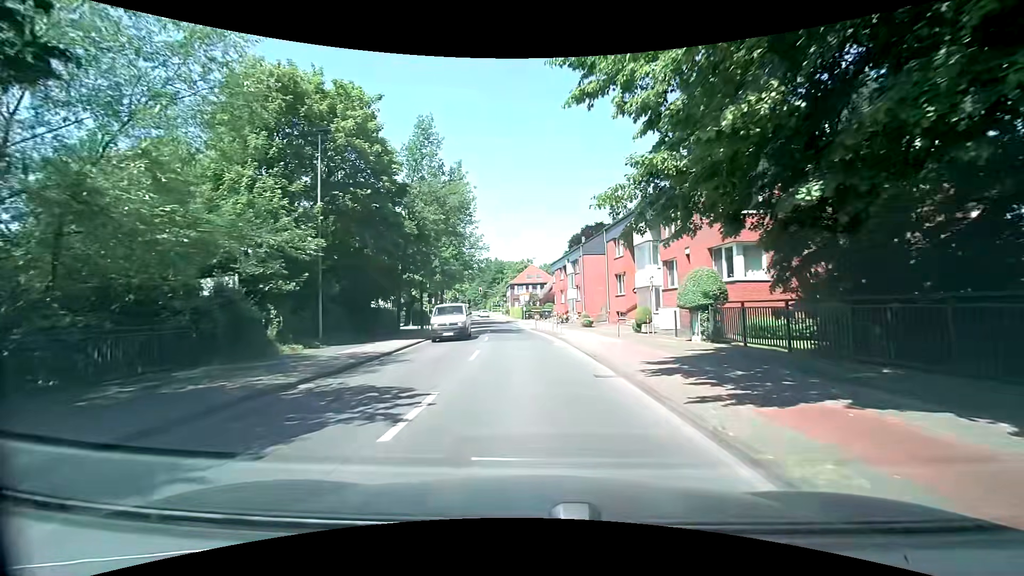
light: Day
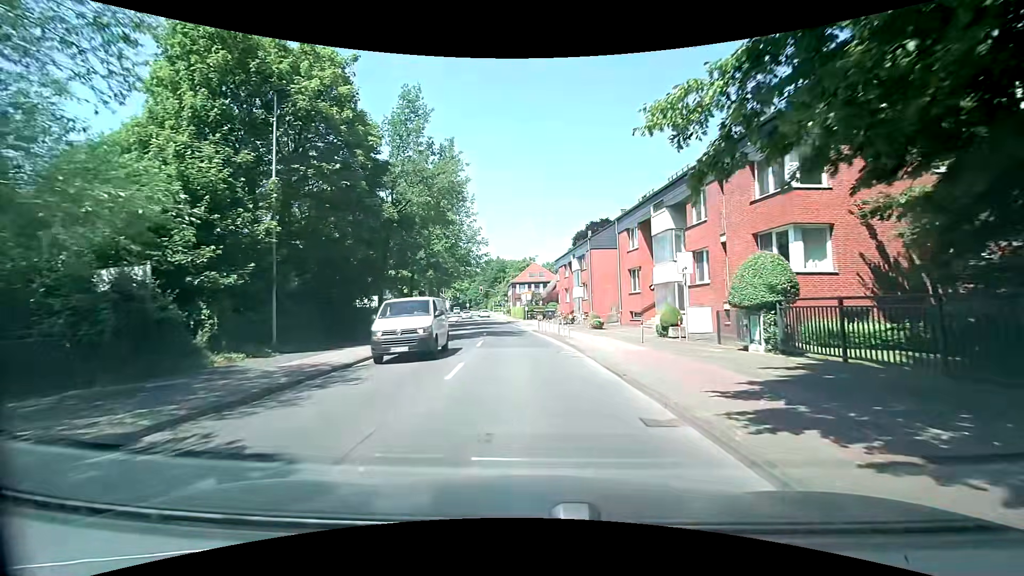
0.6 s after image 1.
(0.0, +4.4) m; -1°
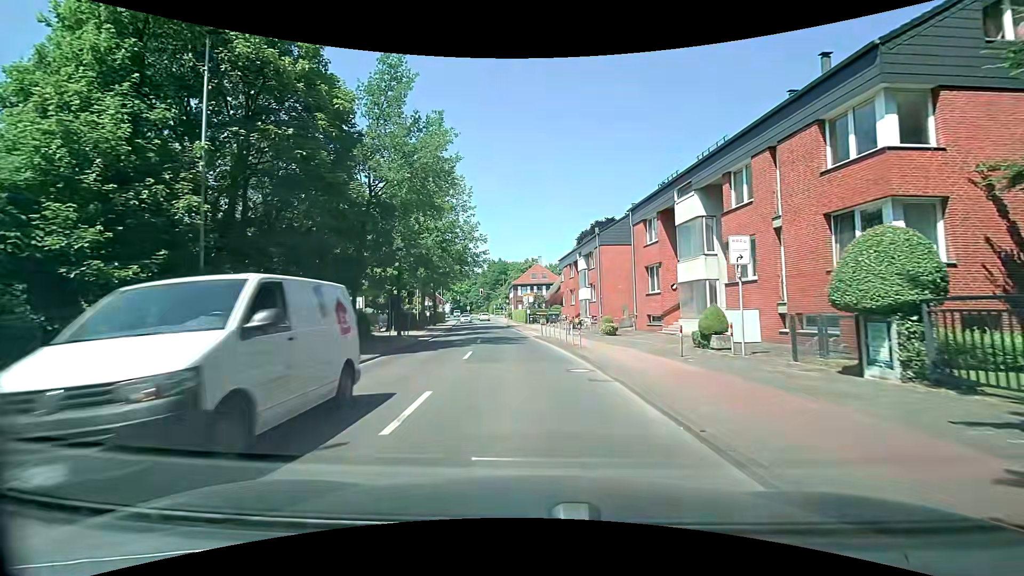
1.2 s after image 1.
(0.0, +4.4) m; 0°
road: tertiary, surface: asphalt
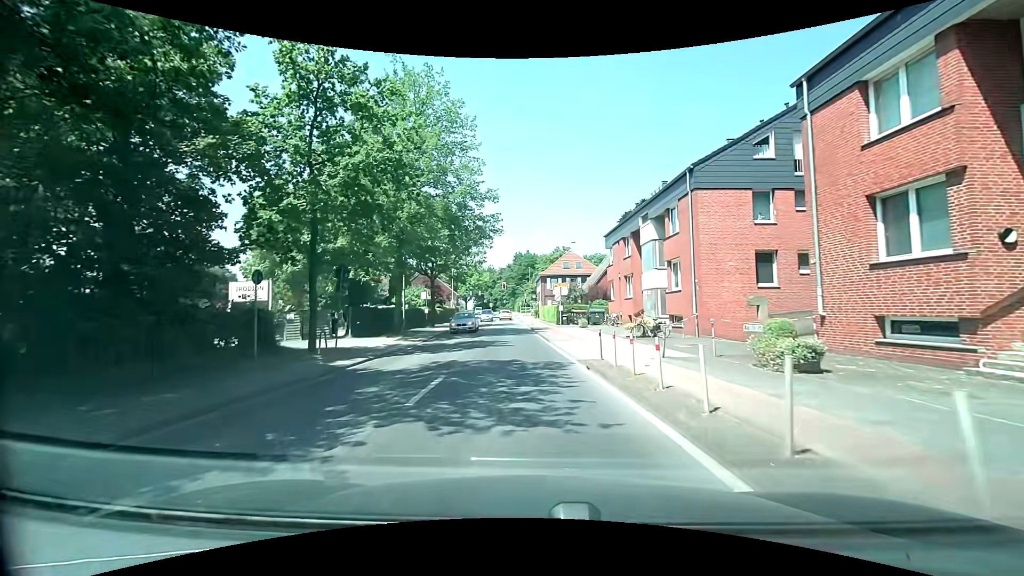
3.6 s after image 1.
(-0.3, +17.5) m; -3°
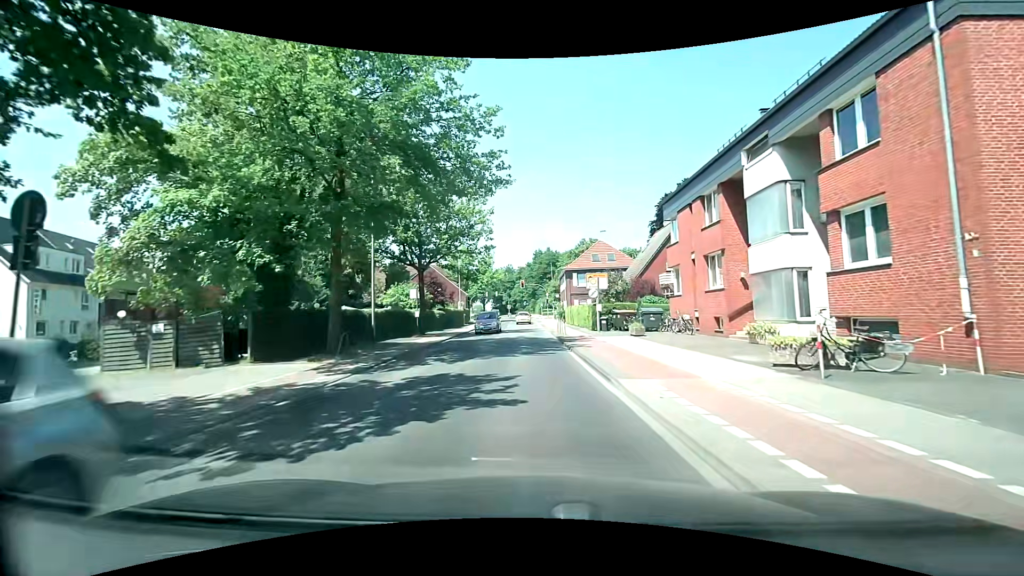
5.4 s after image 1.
(-0.4, +12.8) m; -3°
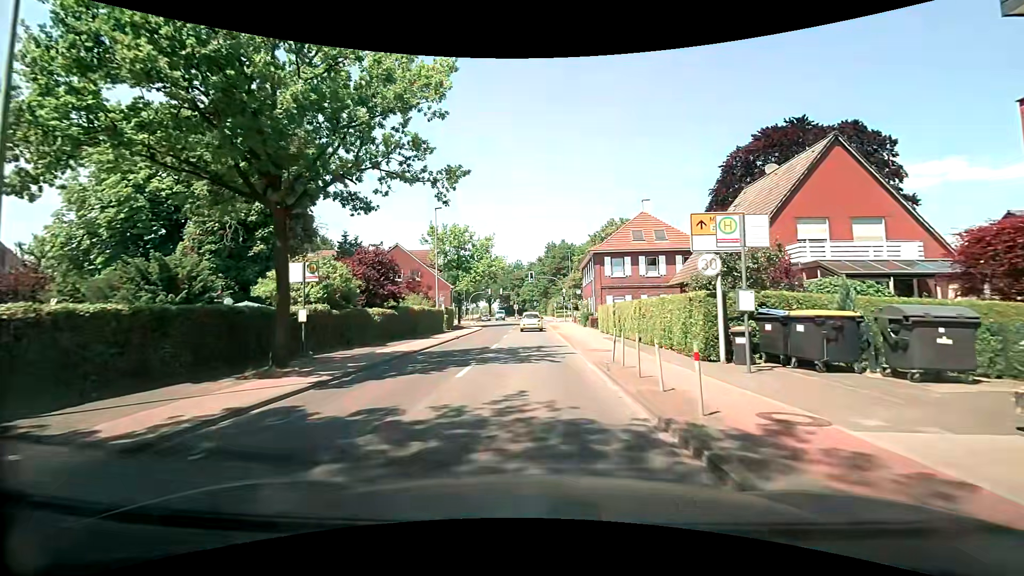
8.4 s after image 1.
(-0.2, +20.6) m; -1°
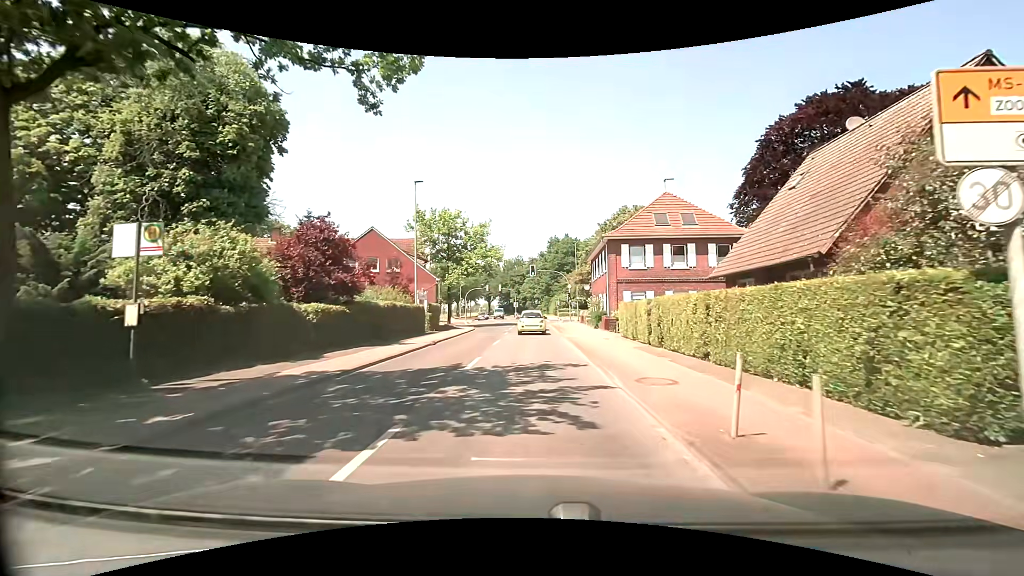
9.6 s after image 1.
(0.0, +7.8) m; 0°
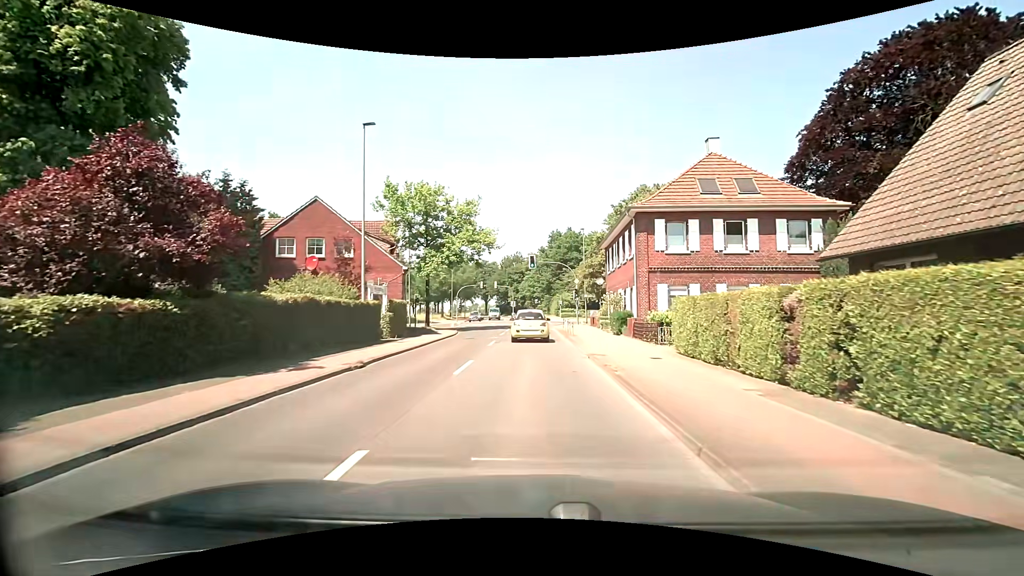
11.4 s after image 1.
(-0.1, +10.2) m; 0°
(0, +10) (0, +20) (0, +30) (0, +40) (-1, +50) (-1, +60) (-1, +70) (0, +80) (-1, +90) (-2, +100) m
